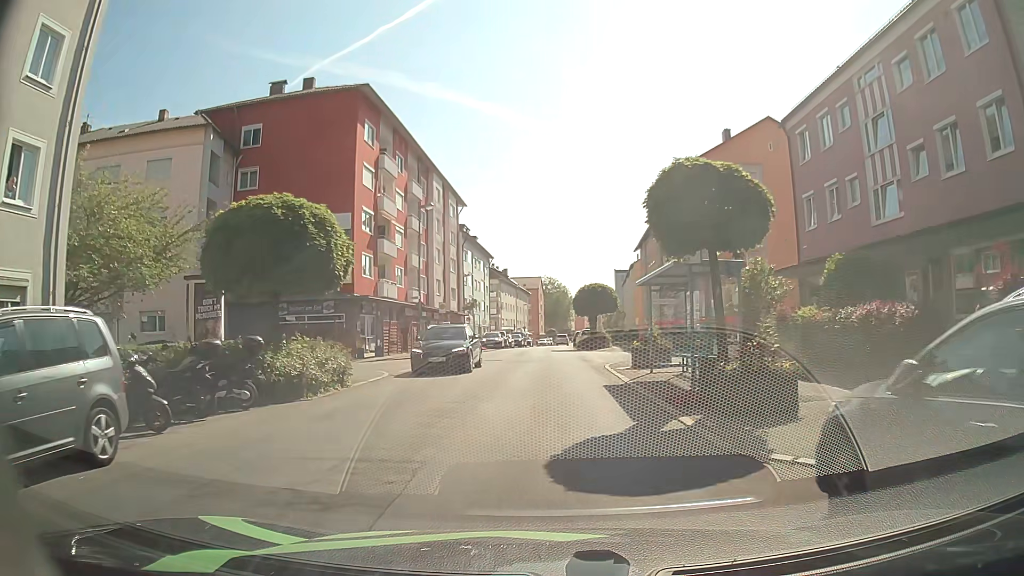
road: tertiary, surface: asphalt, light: Day
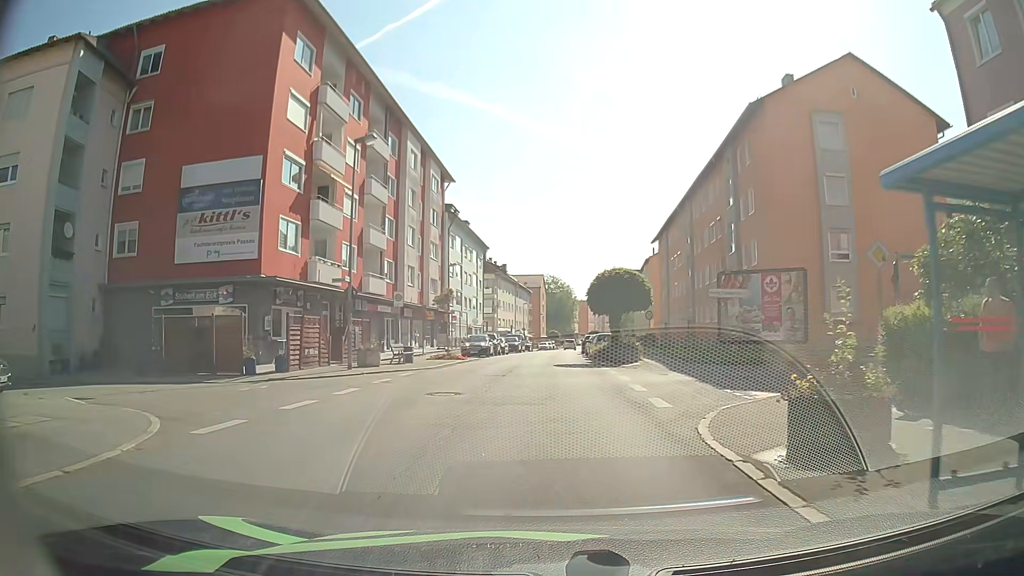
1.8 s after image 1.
(+0.2, +13.4) m; +1°
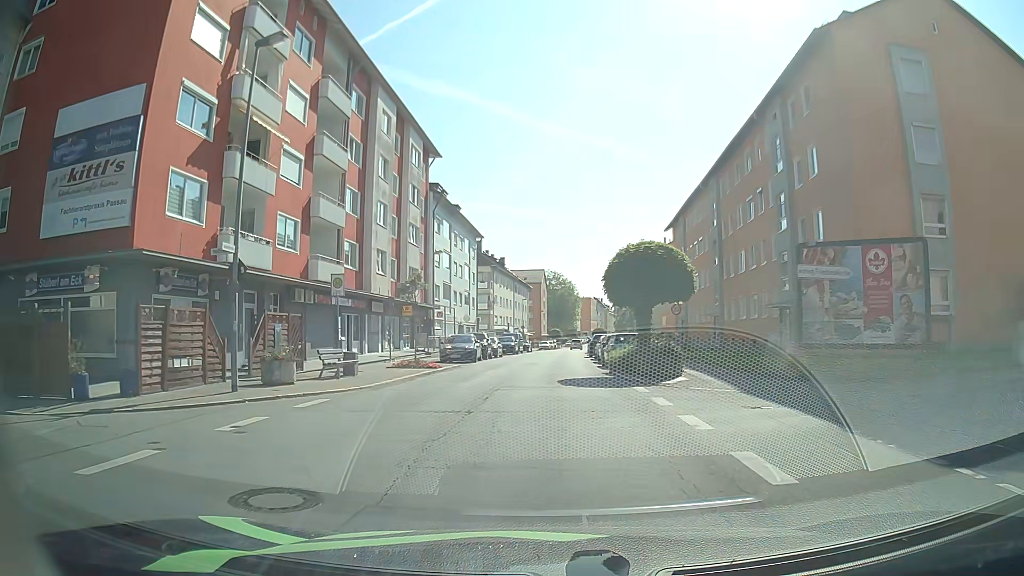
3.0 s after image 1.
(-0.1, +8.9) m; 0°
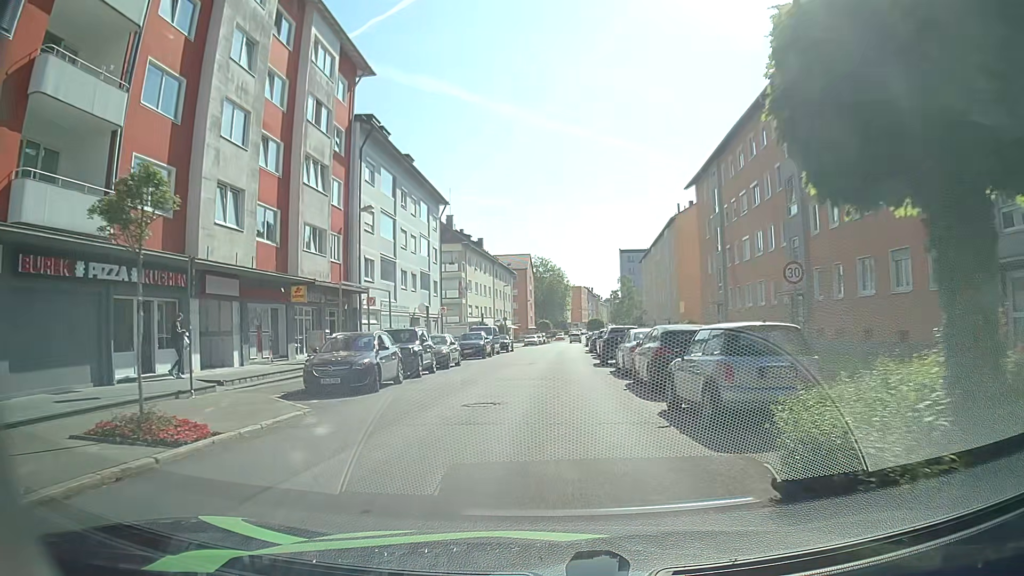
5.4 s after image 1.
(+0.1, +18.2) m; +1°
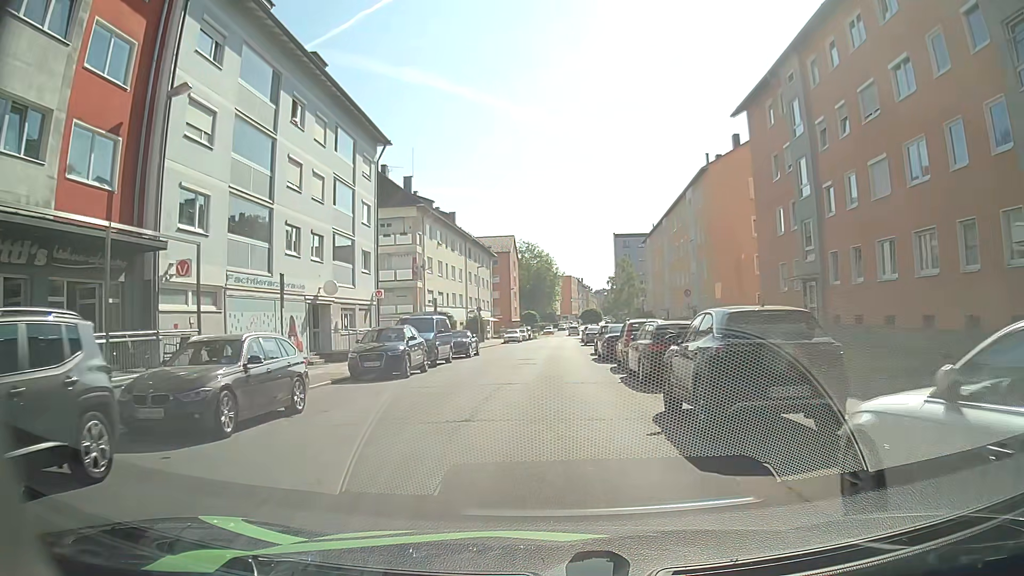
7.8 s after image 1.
(0.0, +18.8) m; 0°
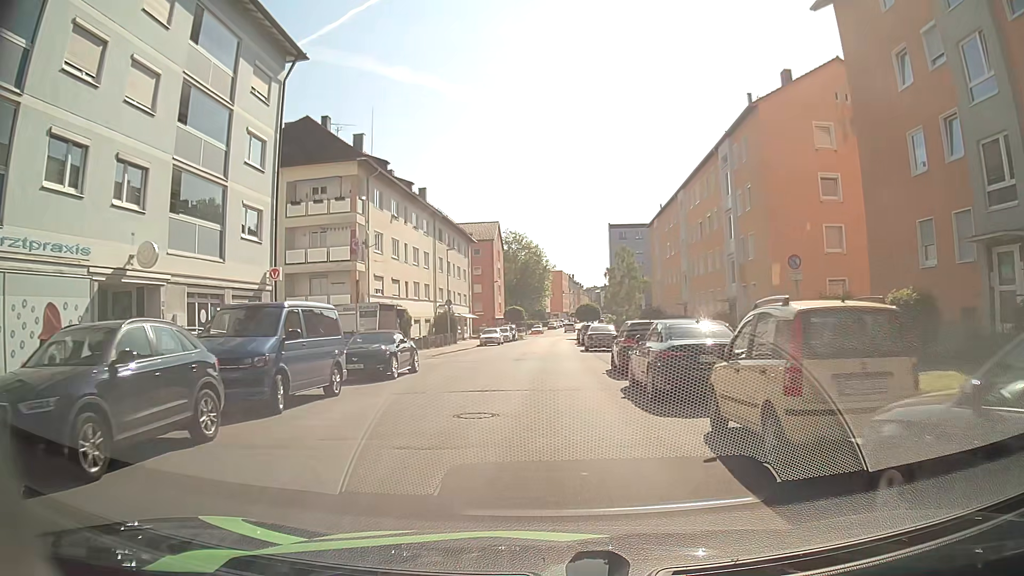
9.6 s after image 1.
(+0.2, +14.7) m; +1°
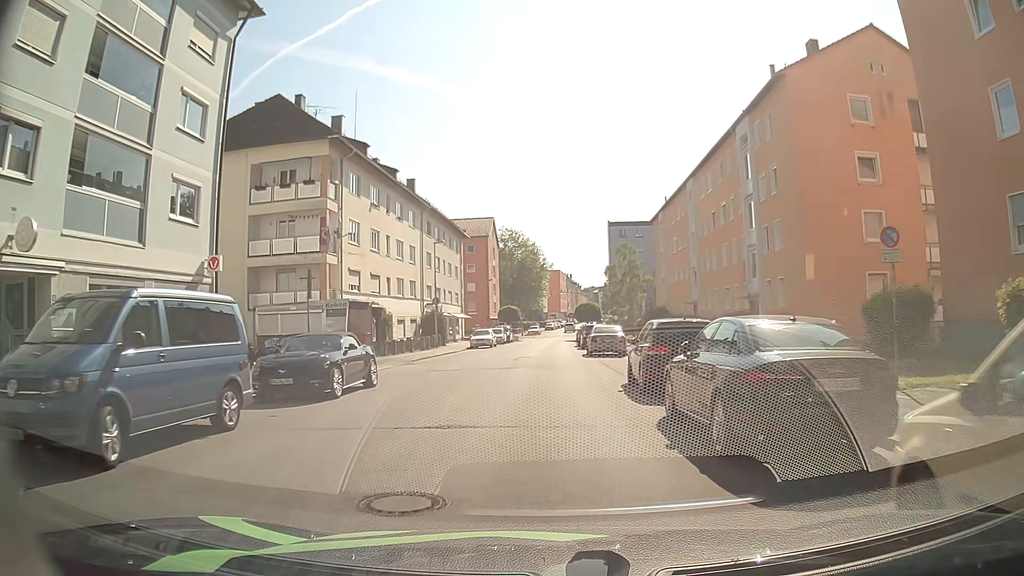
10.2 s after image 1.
(0.0, +5.0) m; +1°
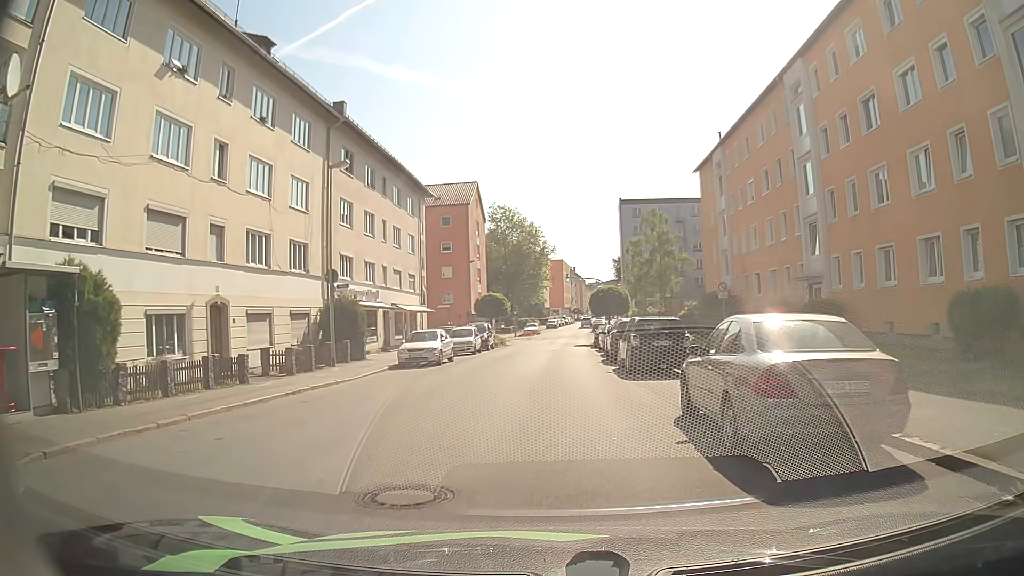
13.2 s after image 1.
(-0.1, +24.7) m; 0°
(0, +10) (0, +20) (0, +30) (+1, +40) (+1, +50) (+1, +60) (-7, +66) (-17, +67) (-27, +67) (-37, +68) m
